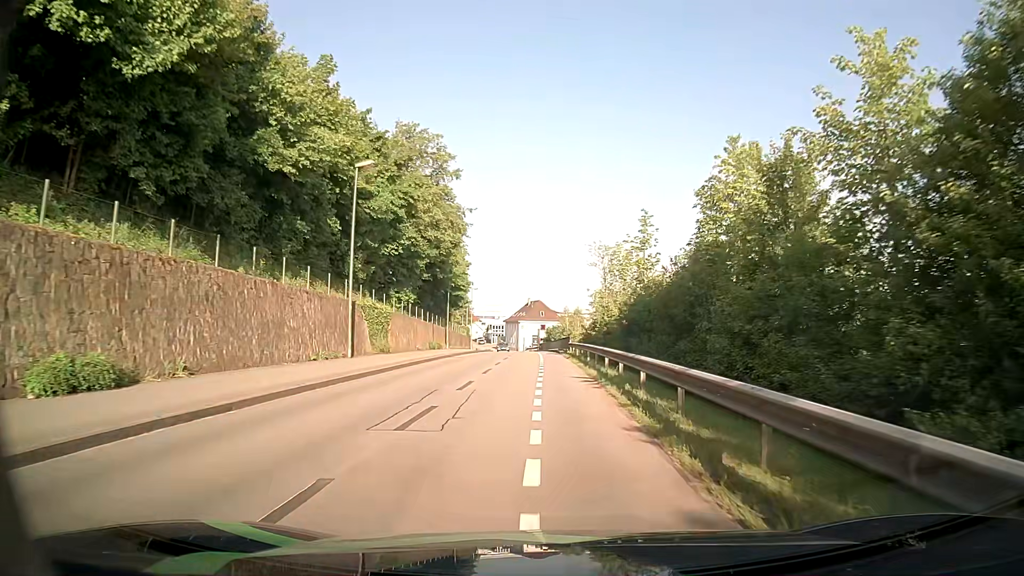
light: Day
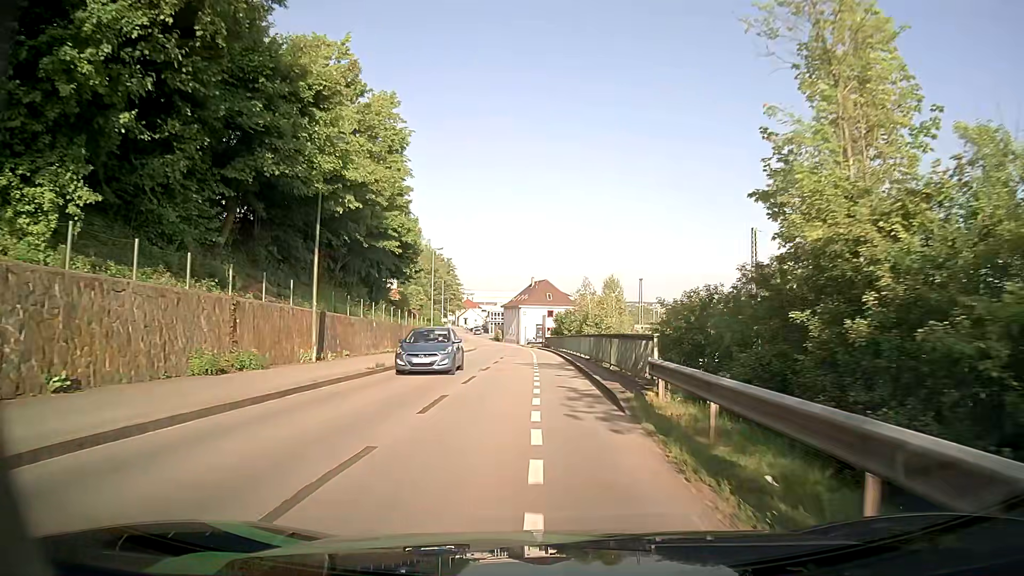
(0.0, +34.4) m; 0°
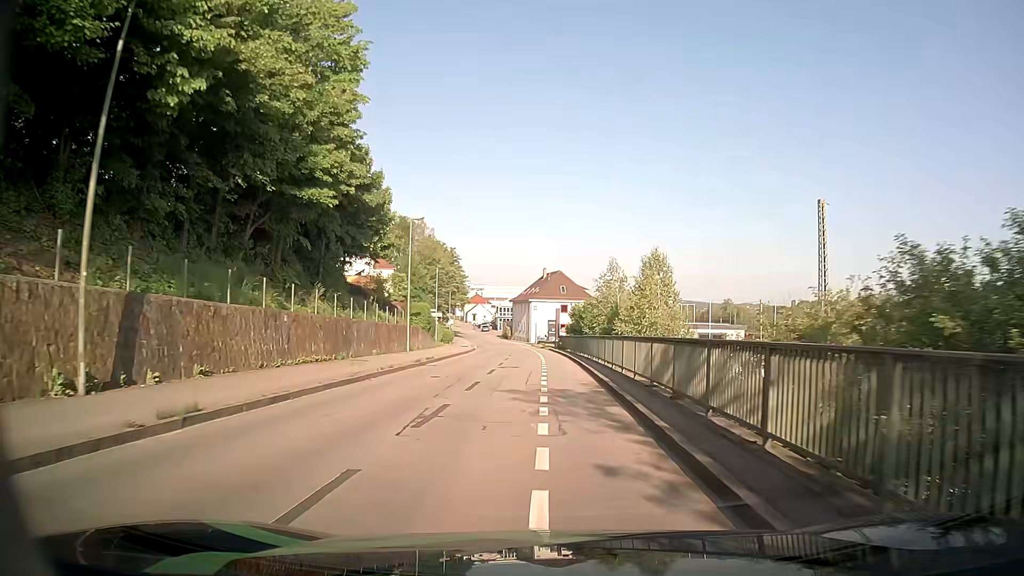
(-0.2, +13.2) m; -1°
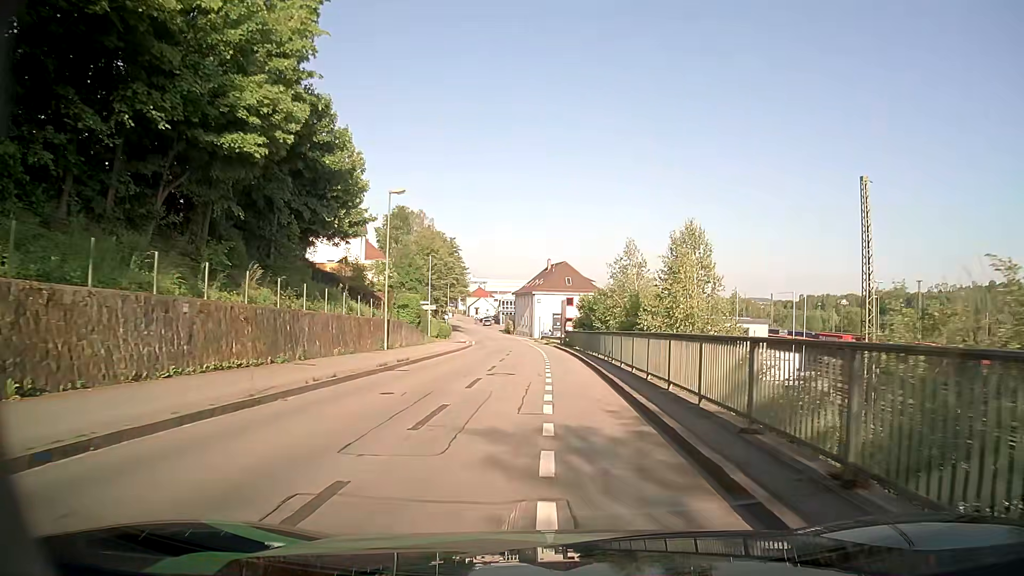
(0.0, +6.6) m; 0°
